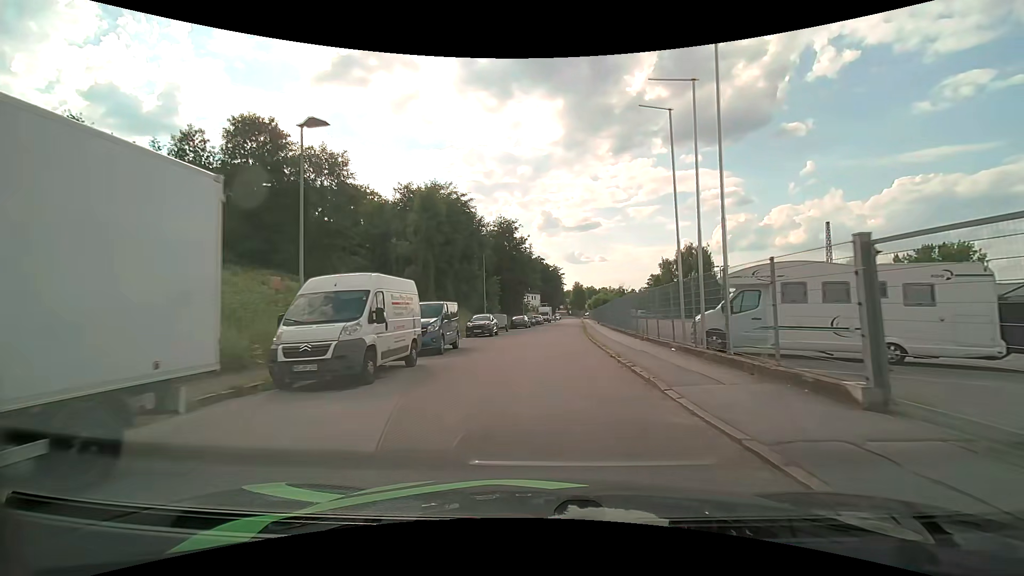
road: residential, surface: asphalt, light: Day
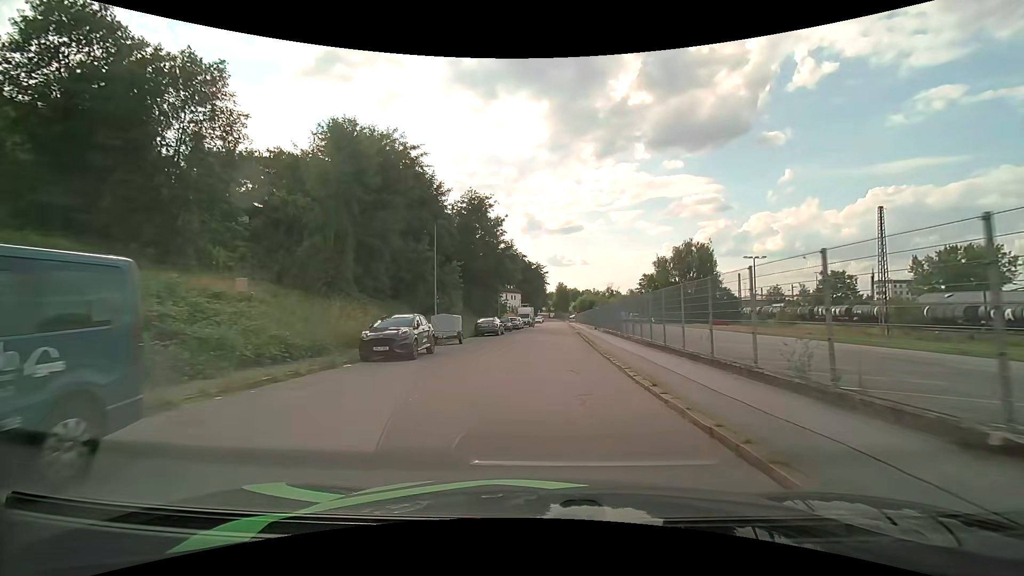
(+0.5, +16.9) m; +3°
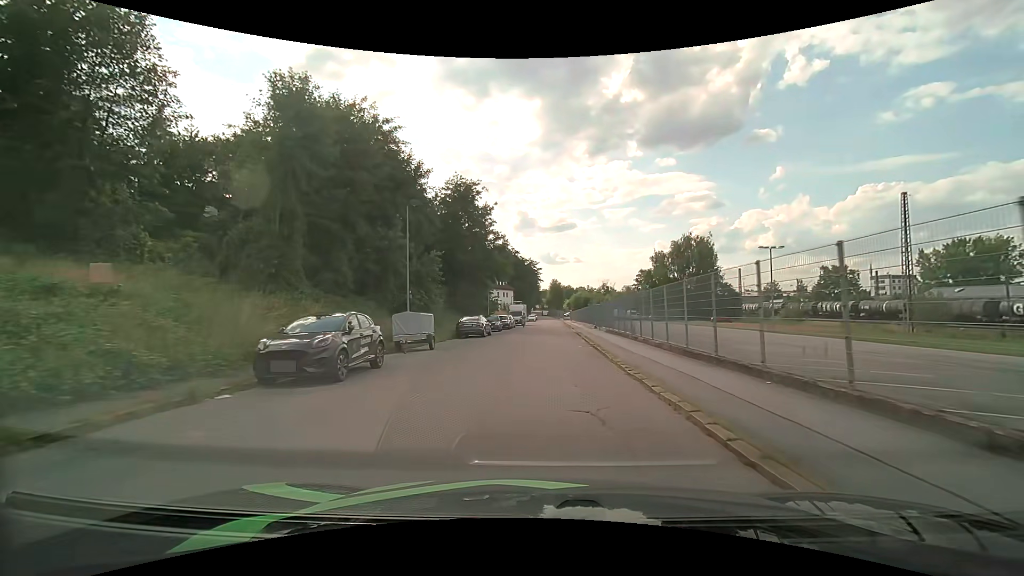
(0.0, +5.6) m; +1°
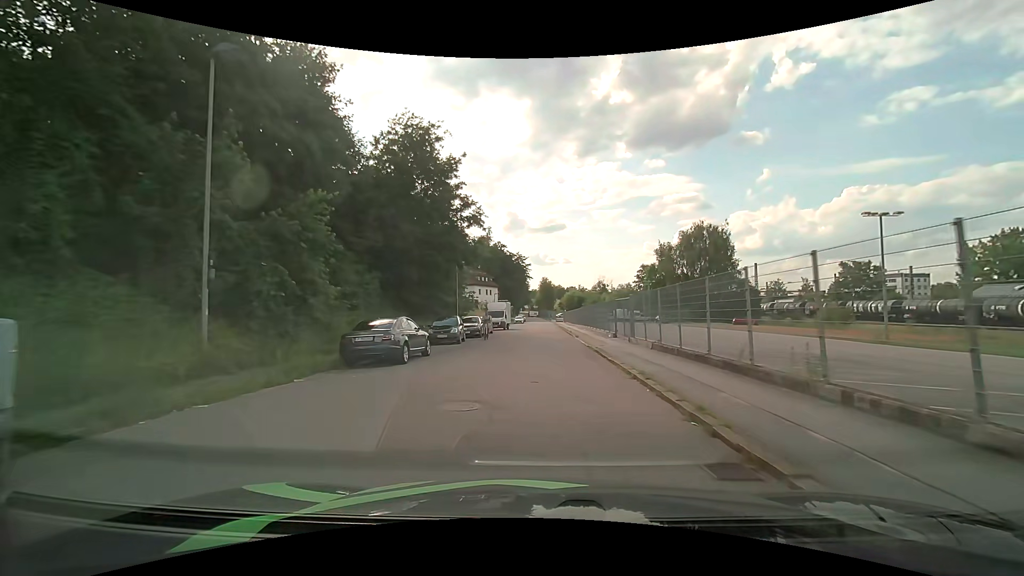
(+0.2, +17.1) m; +1°
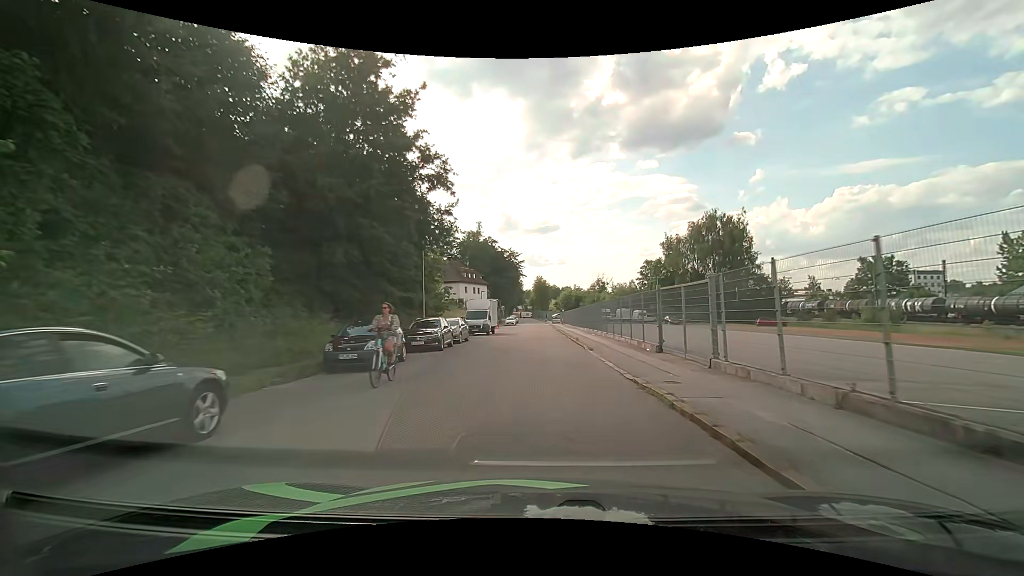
(+0.1, +11.6) m; 0°
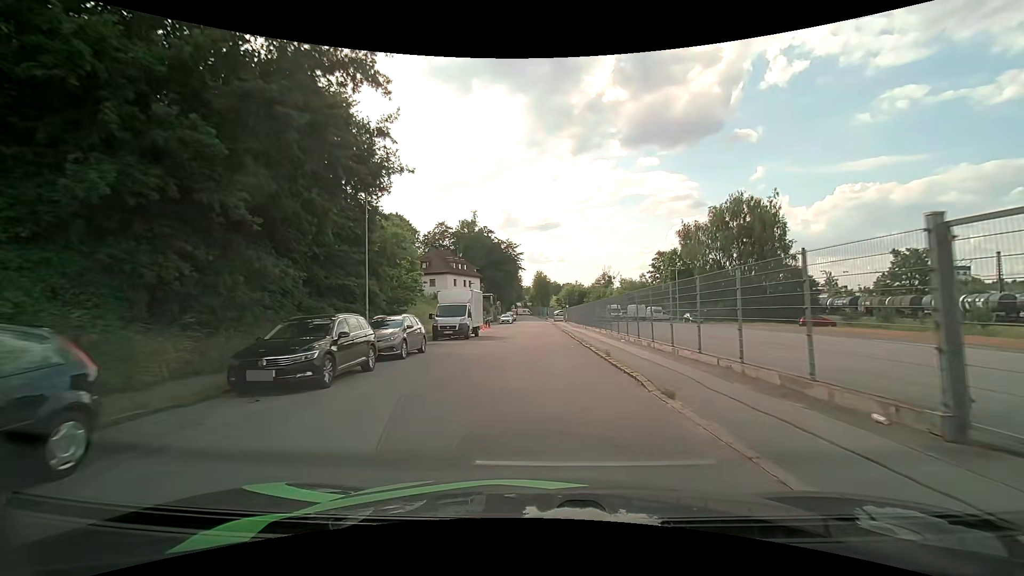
(0.0, +11.8) m; 0°
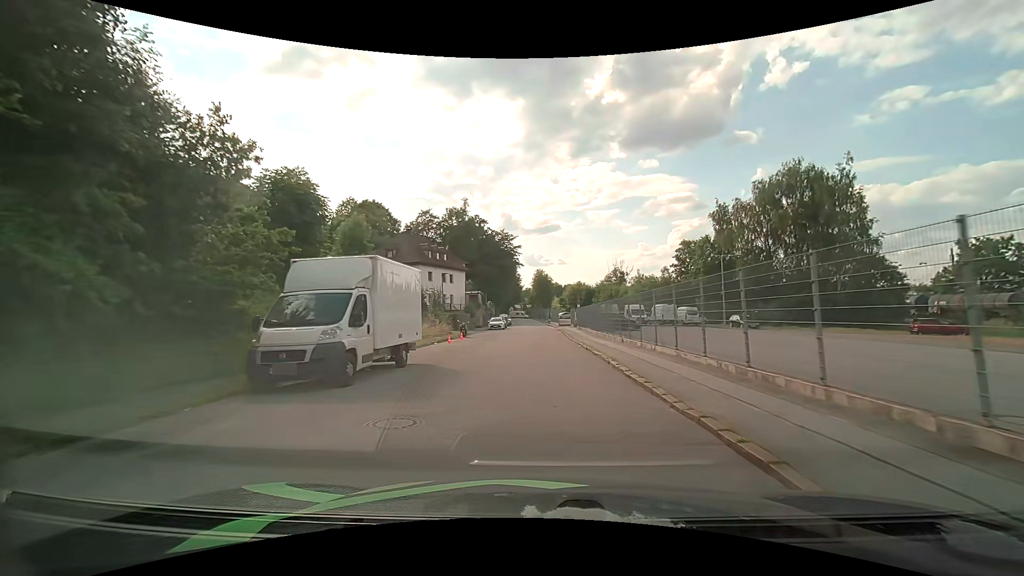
(-0.1, +18.0) m; 0°
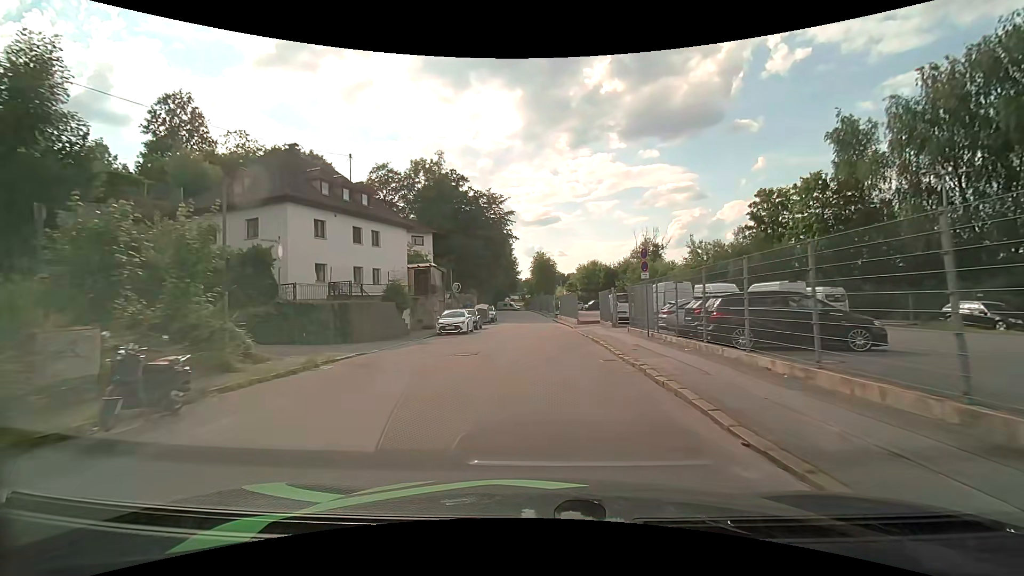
(+0.1, +30.1) m; 0°
(0, +10) (0, +20) (0, +30) (0, +40) (-1, +50) (-1, +60) (-2, +70) (-3, +80) (-4, +90) (-4, +100) m
